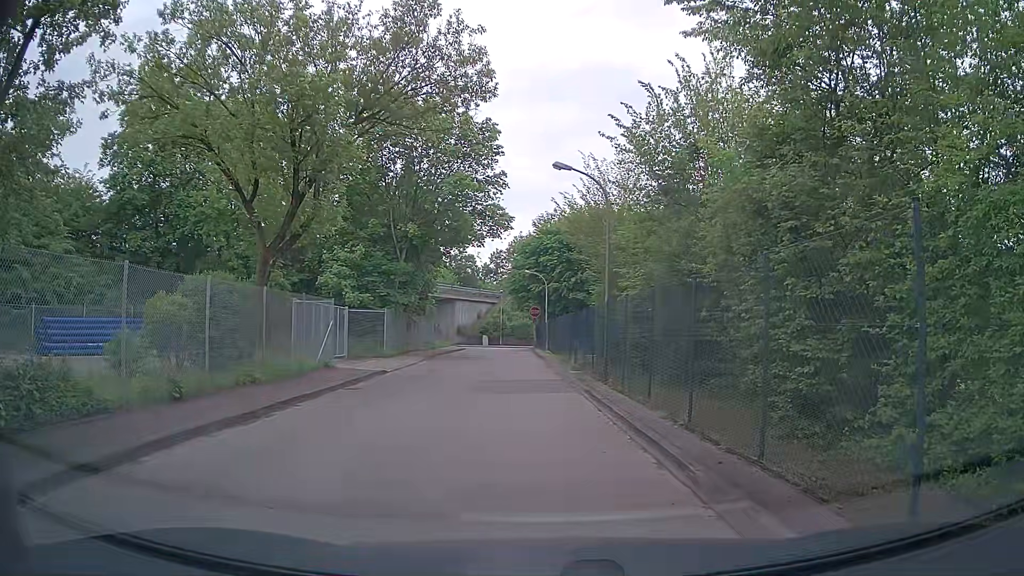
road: tertiary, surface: asphalt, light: Day
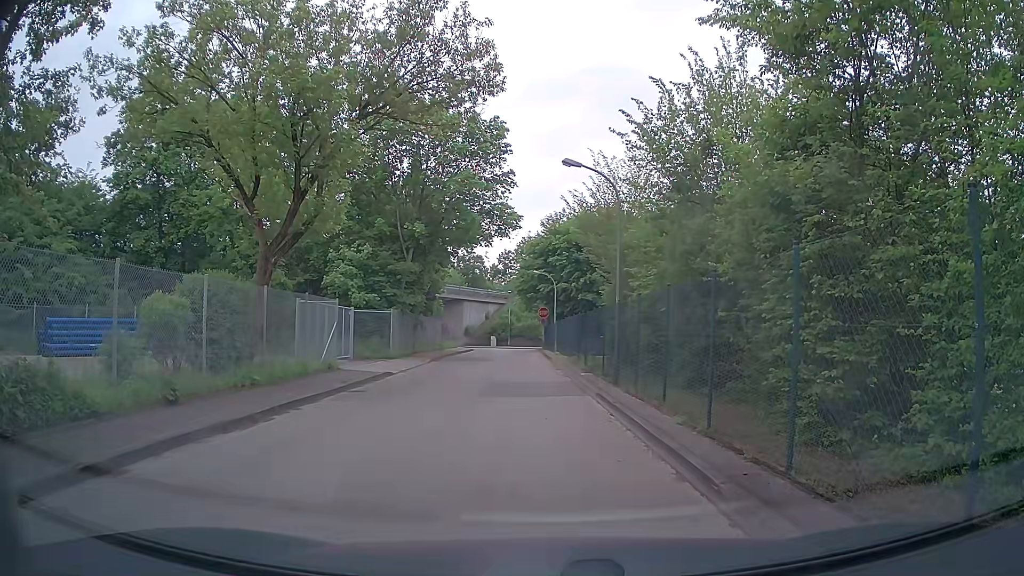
(0.0, +0.5) m; 0°
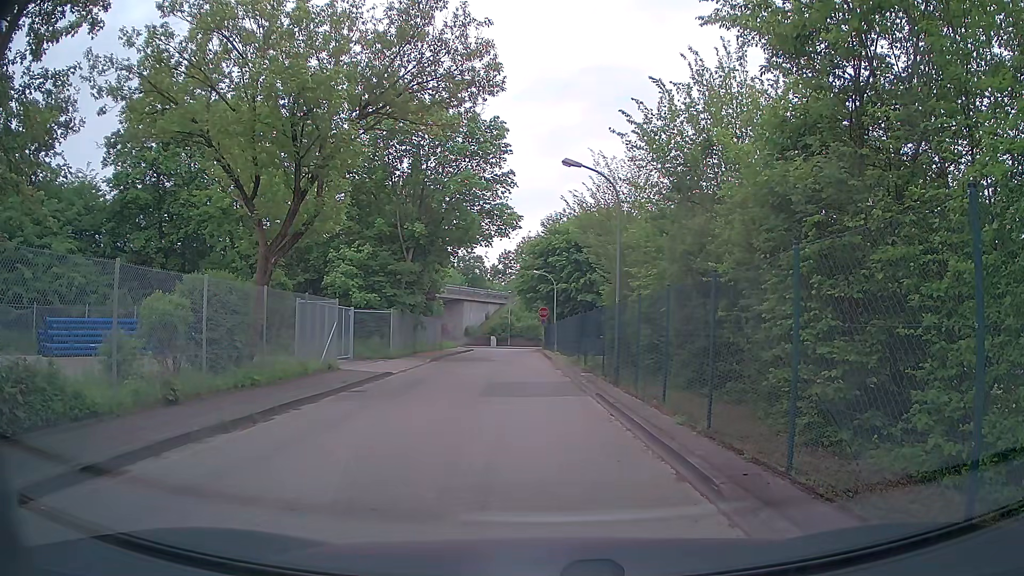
(0.0, 0.0) m; 0°
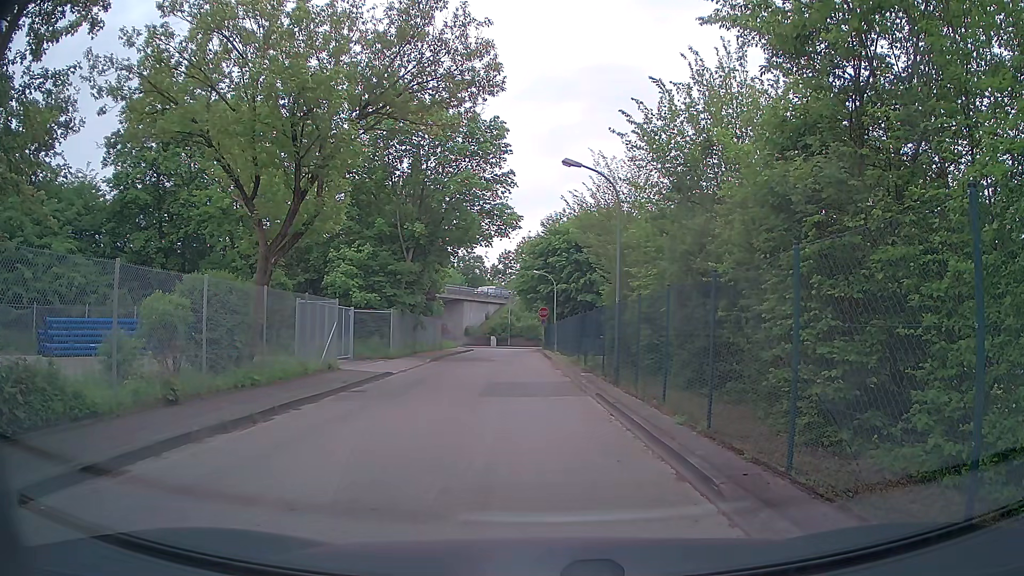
(0.0, 0.0) m; 0°
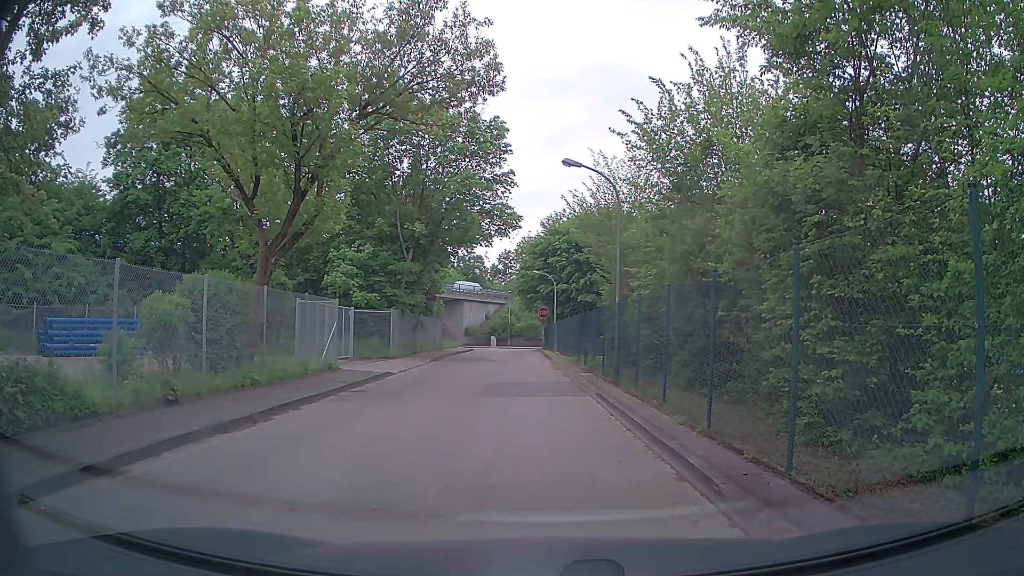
(0.0, 0.0) m; 0°
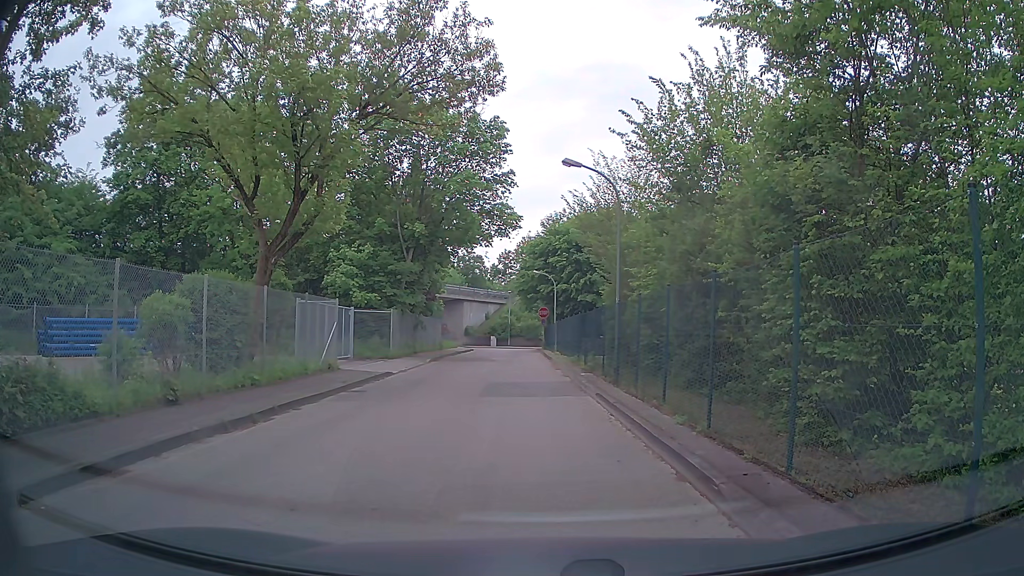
(0.0, 0.0) m; 0°
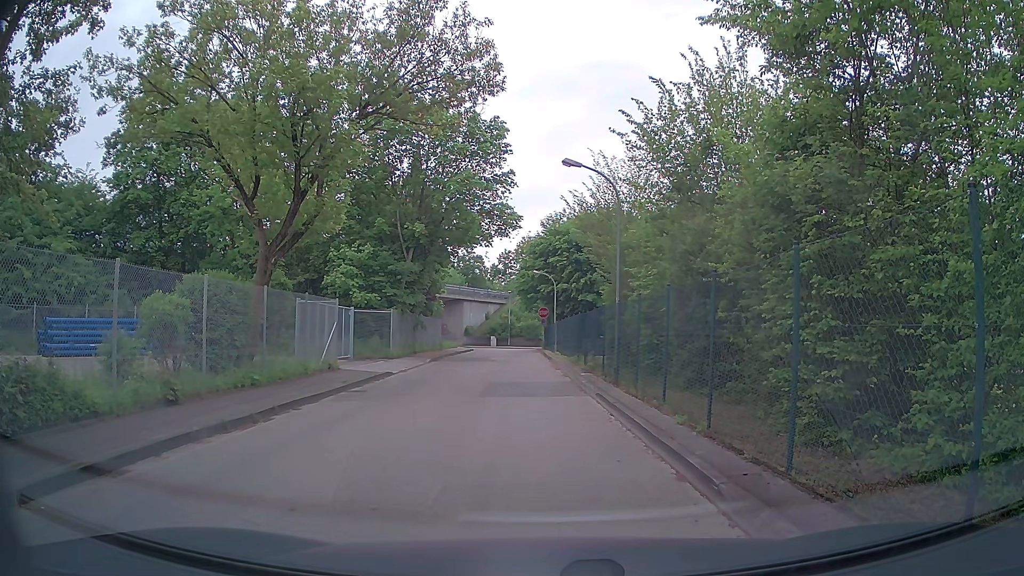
(0.0, 0.0) m; 0°
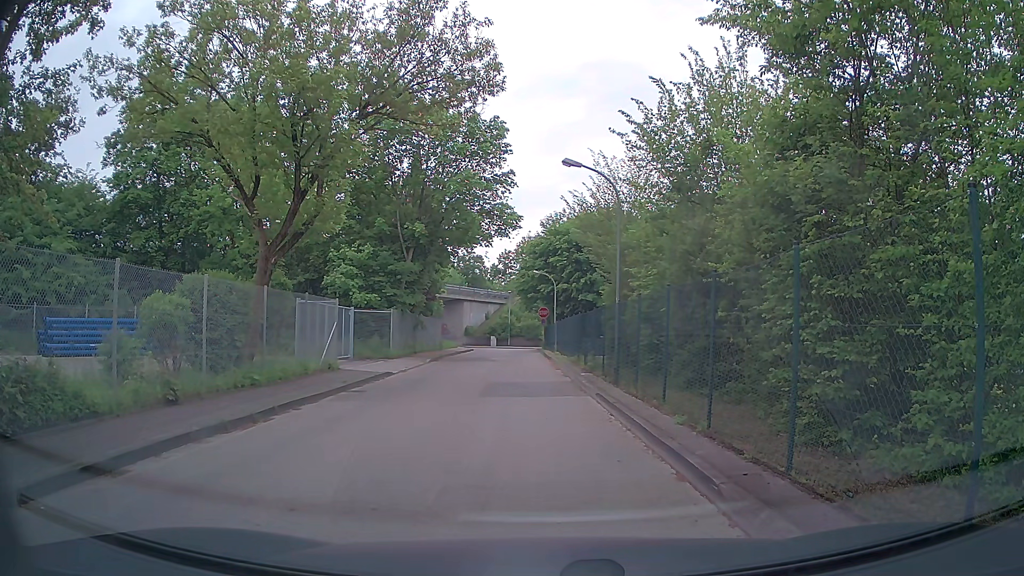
(0.0, 0.0) m; 0°
